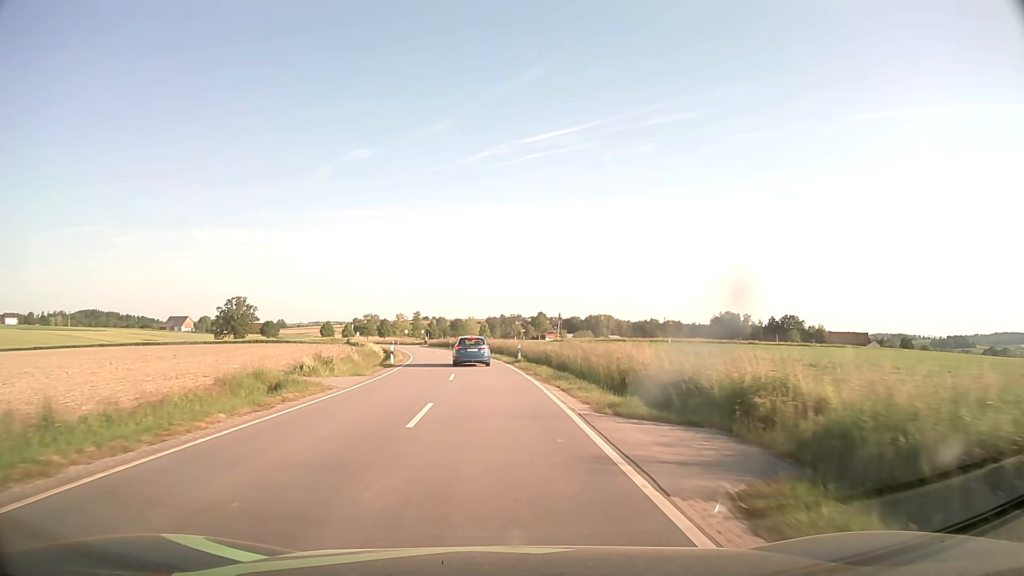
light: Day
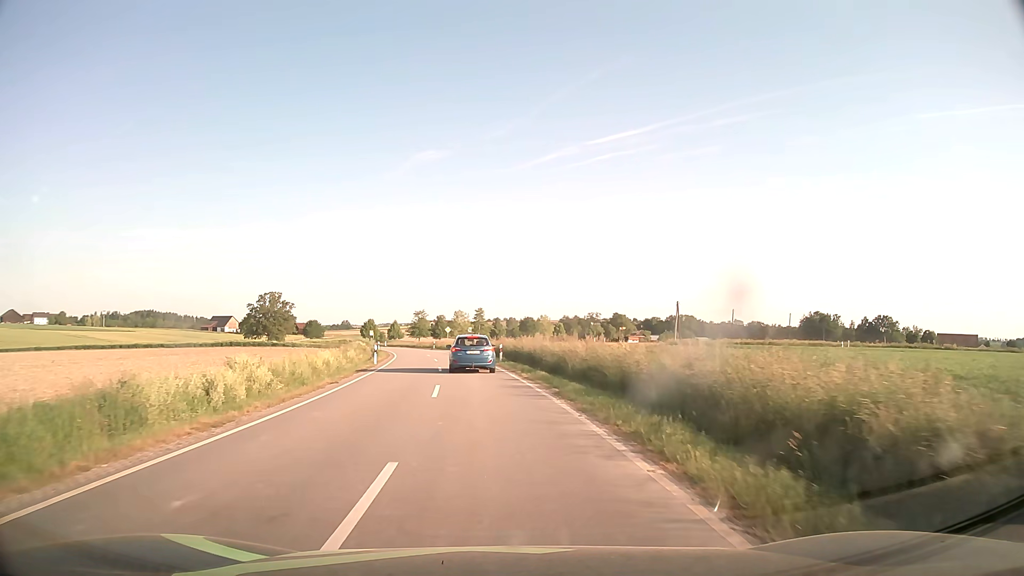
(-2.2, +43.0) m; -6°
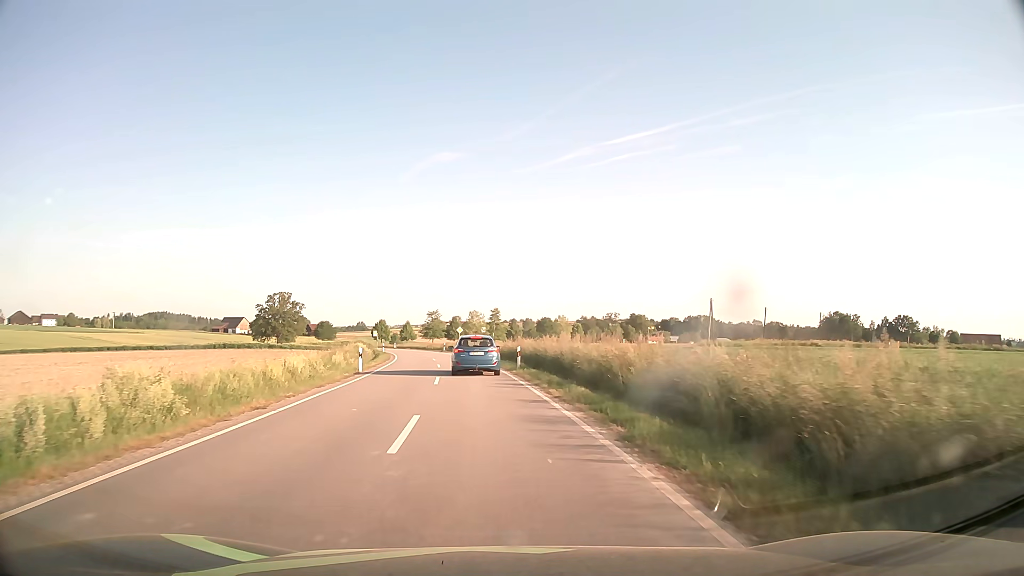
(-0.1, +7.6) m; -1°
(0, +10) (-1, +20) (-2, +30) (-3, +40) (-4, +50) (-6, +60) (-8, +69) (-10, +79) (-12, +89) (-15, +99) m
